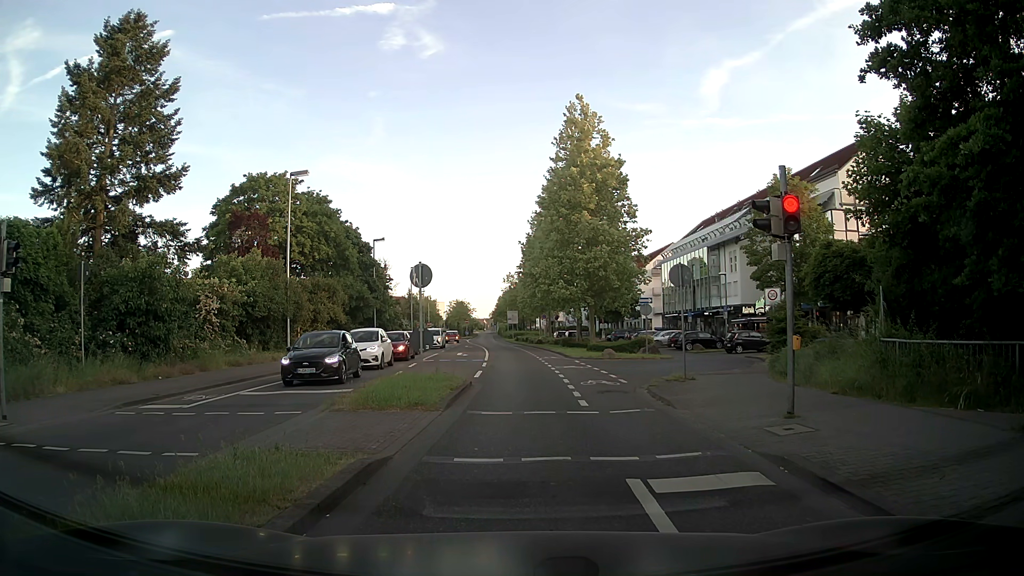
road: secondary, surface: asphalt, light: Day
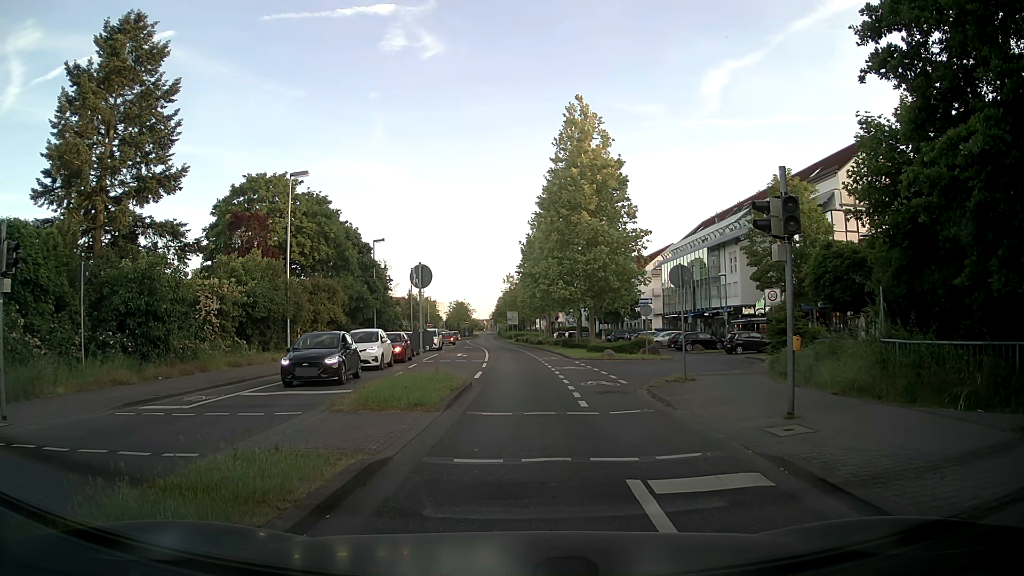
(0.0, 0.0) m; 0°
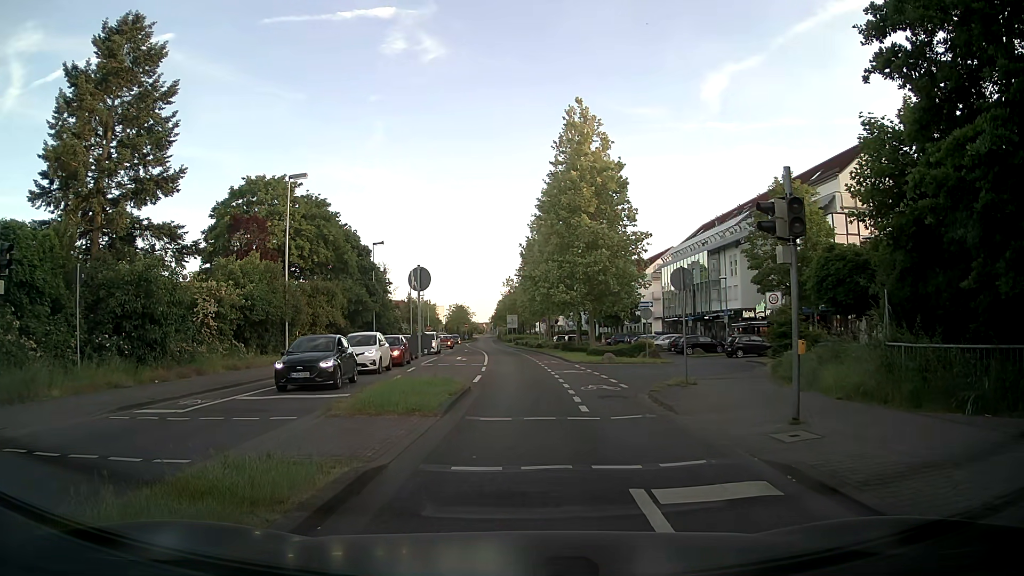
(0.0, +0.2) m; 0°
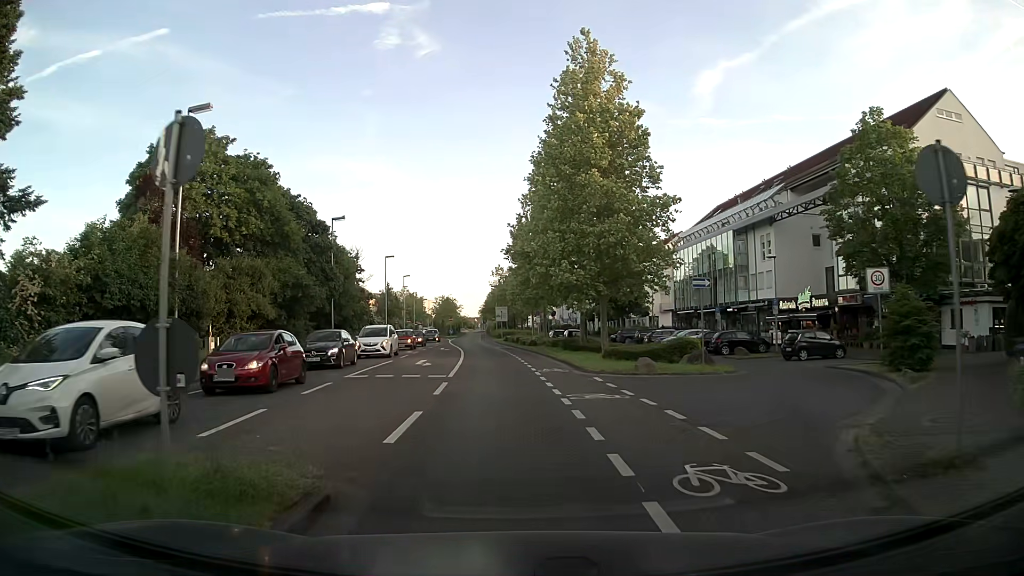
(+0.4, +12.5) m; +1°
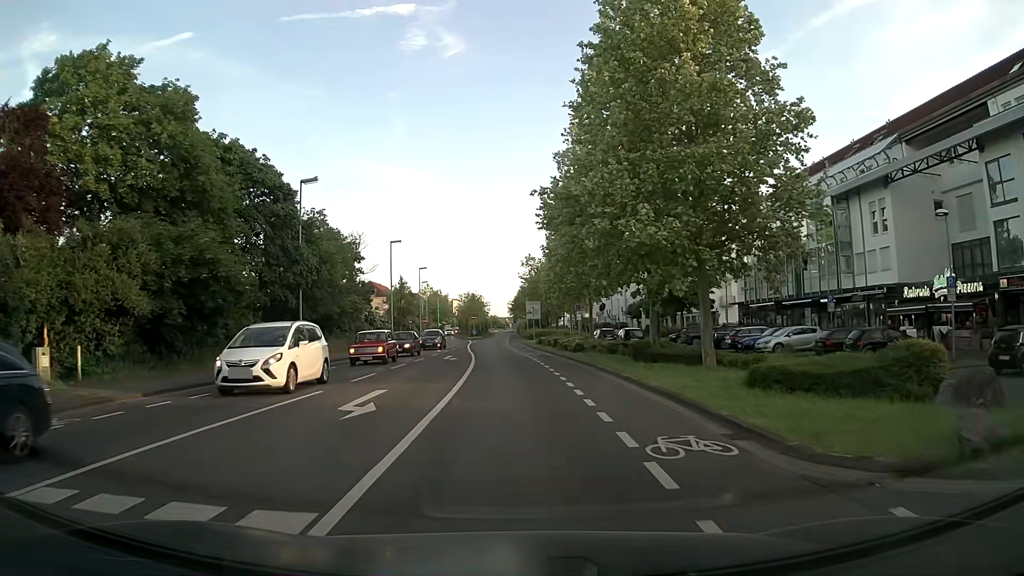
(-0.2, +15.2) m; -2°
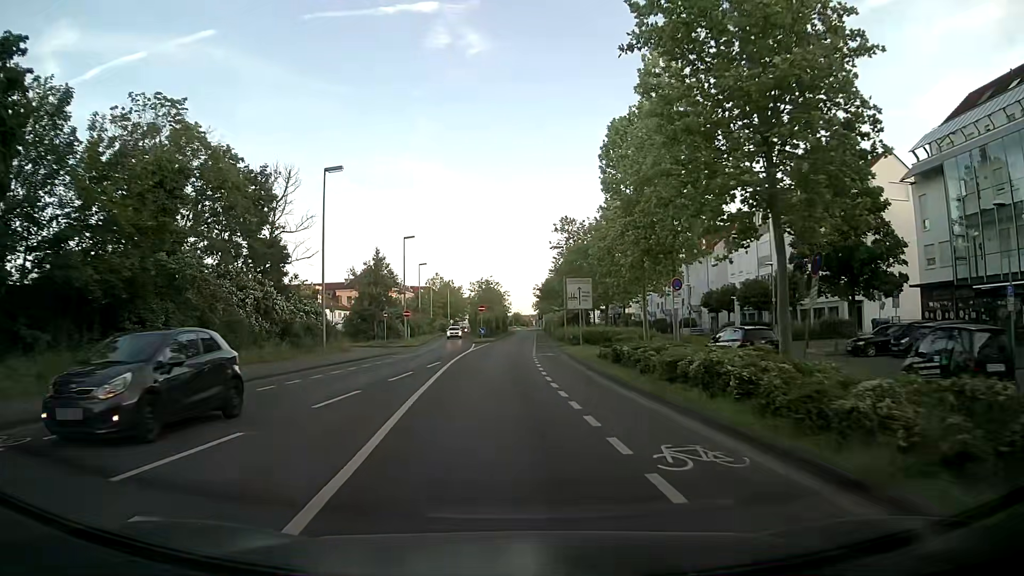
(-0.7, +31.0) m; -2°
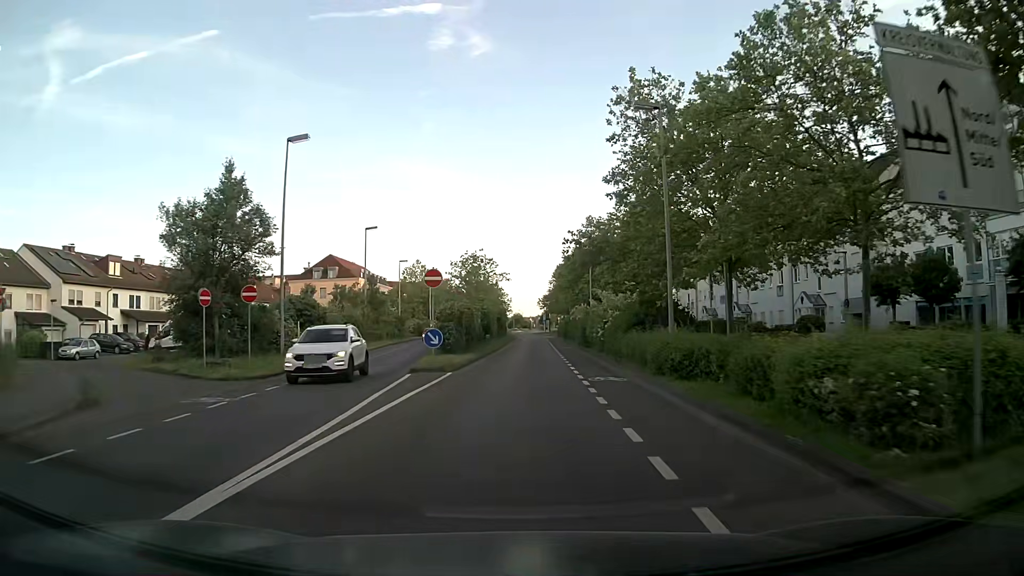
(-0.3, +35.9) m; 0°
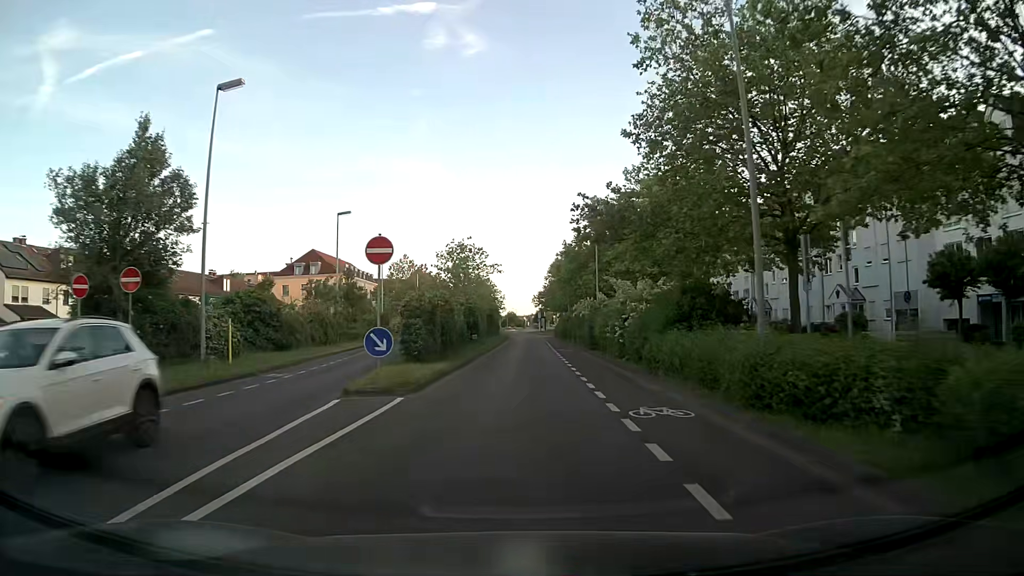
(+0.1, +7.5) m; +1°
(0, +10) (0, +20) (0, +30) (+1, +40) (+1, +50) (+1, +60) (+1, +70) (+1, +80) (0, +90) (0, +100) m
